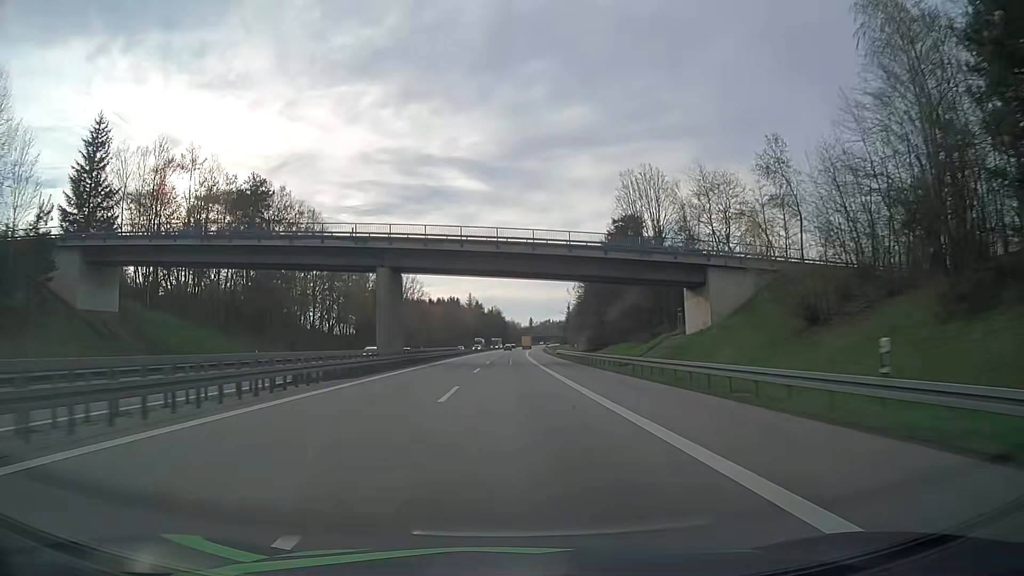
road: motorway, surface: asphalt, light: Day
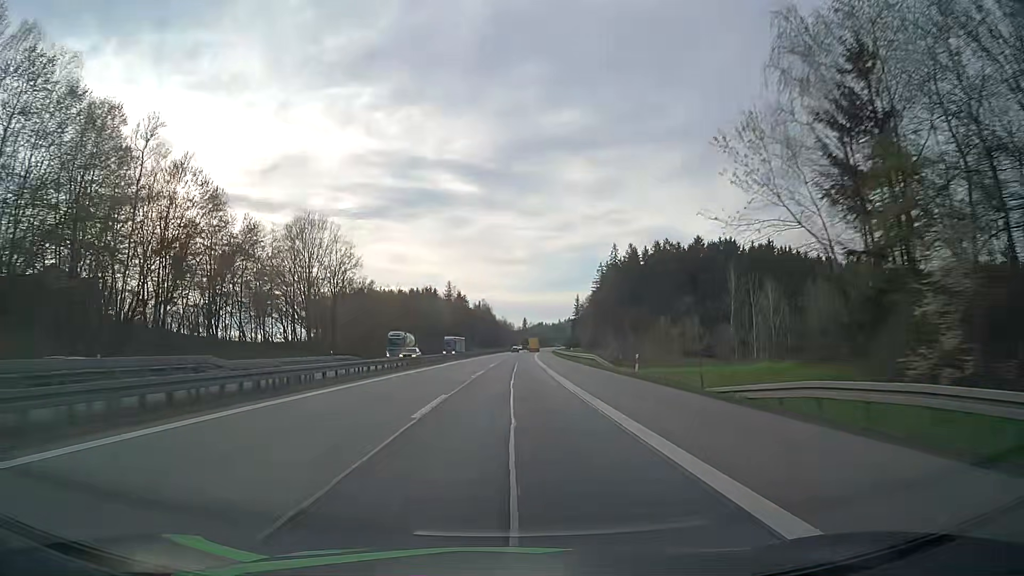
(+0.4, +76.1) m; 0°
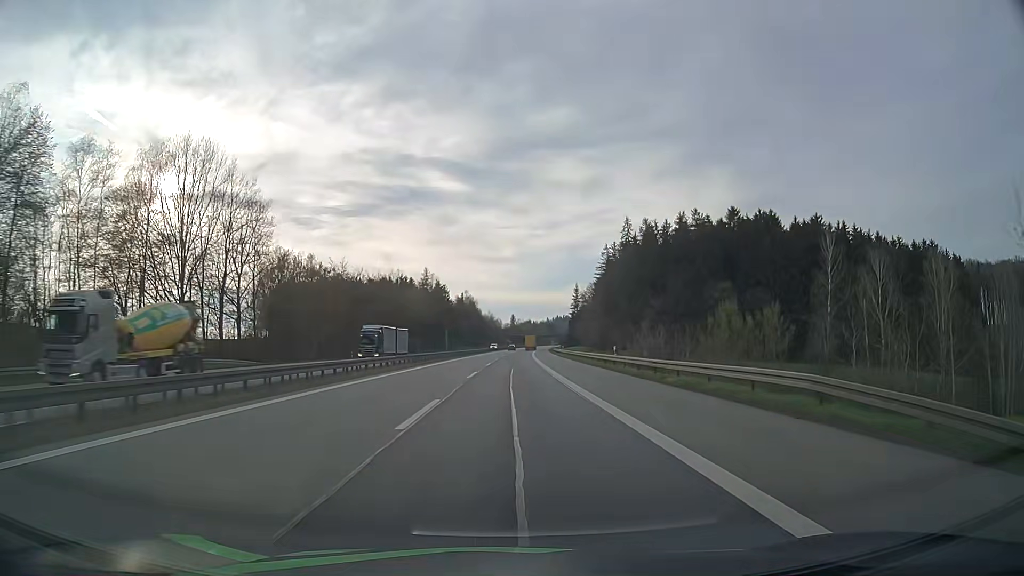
(+0.4, +38.3) m; +1°
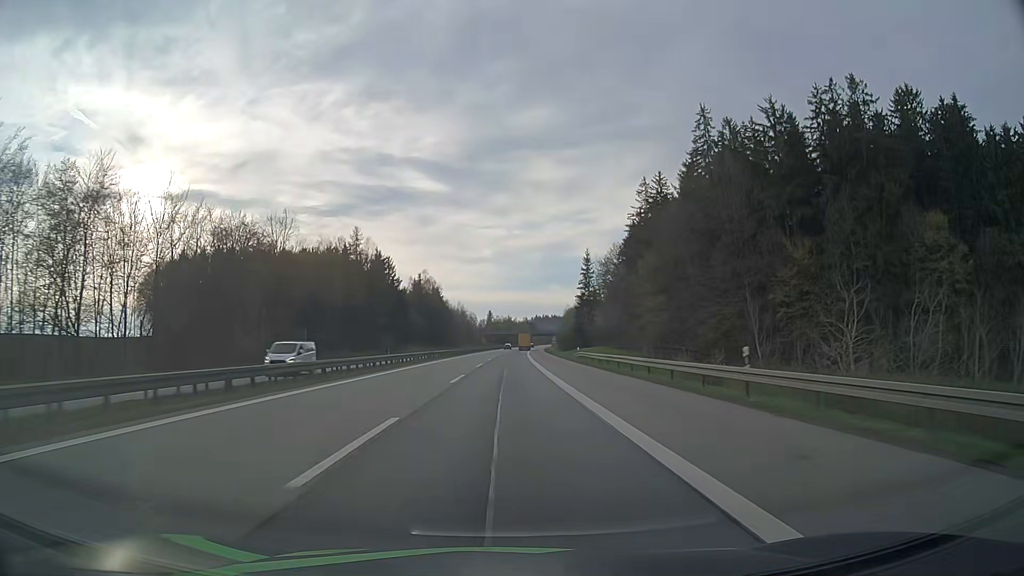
(+1.2, +76.8) m; +2°
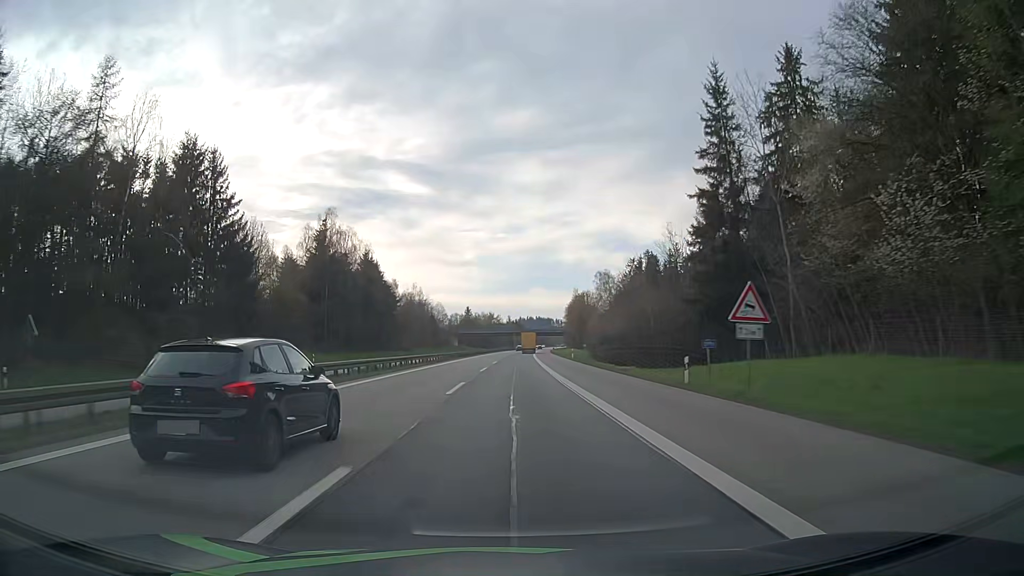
(+1.0, +95.2) m; +1°
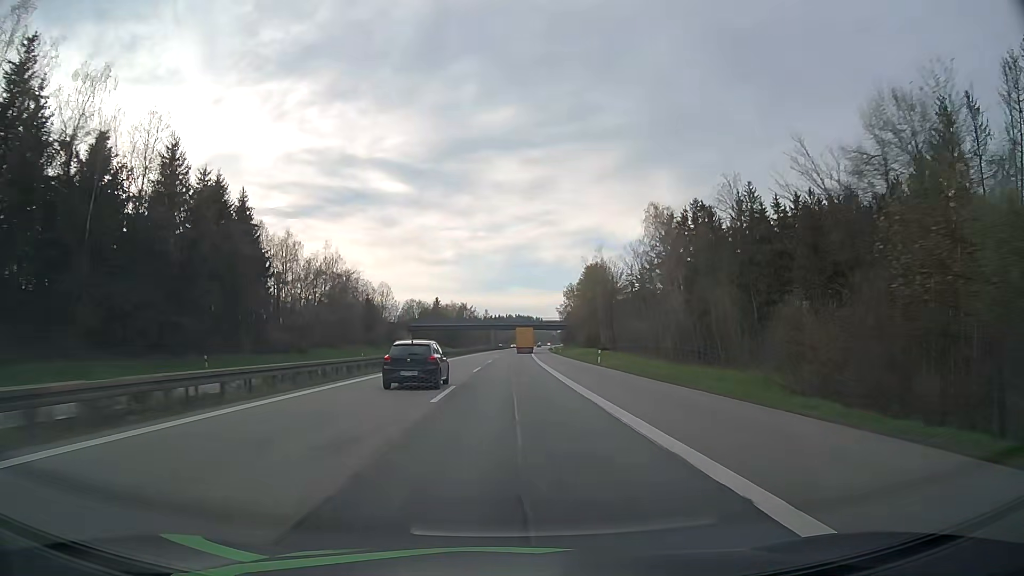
(+1.2, +76.2) m; +2°
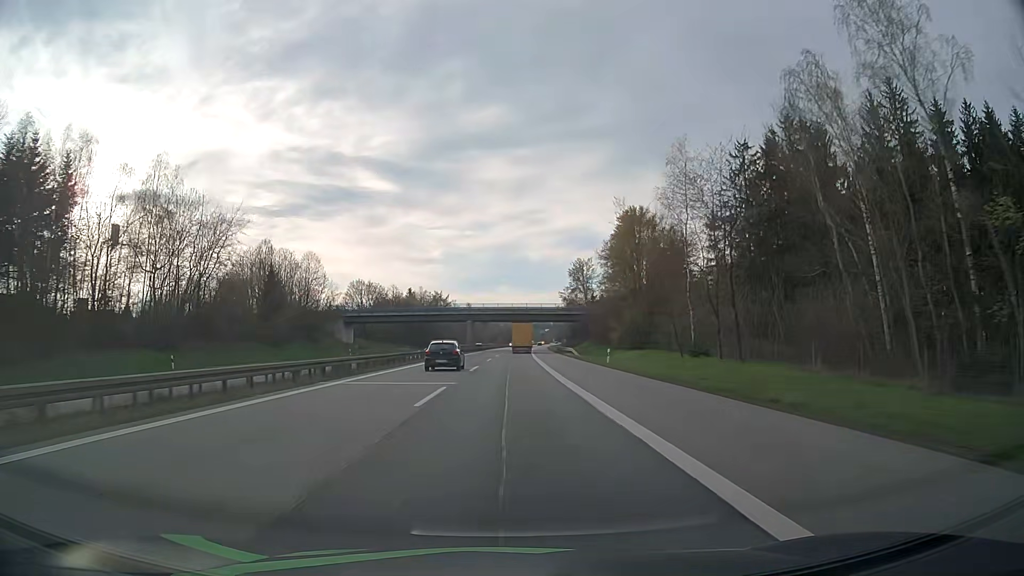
(+0.7, +55.3) m; +1°
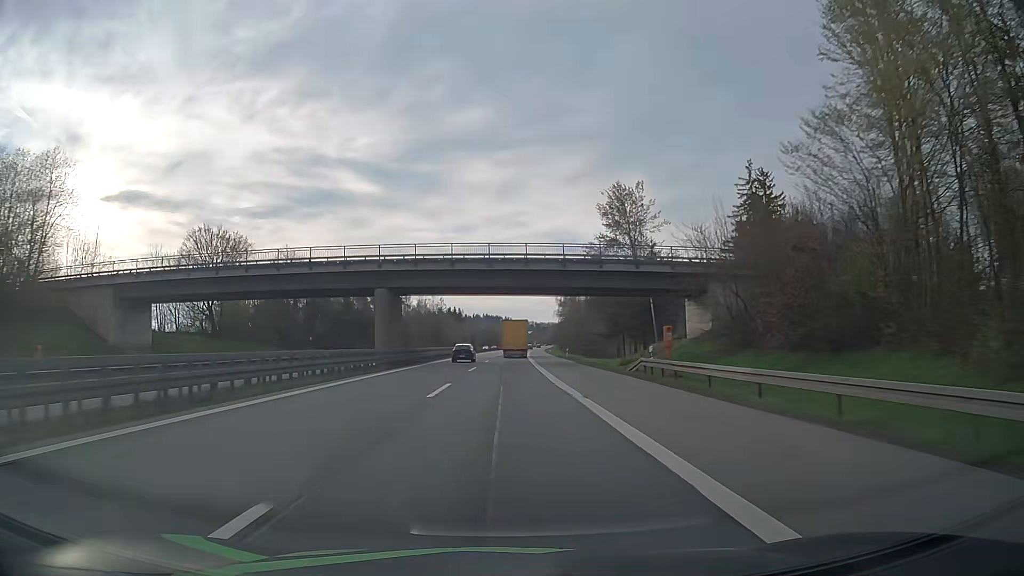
(+0.8, +69.5) m; +2°
(0, +10) (0, +20) (0, +30) (0, +40) (0, +50) (0, +60) (0, +70) (+1, +80) (+1, +90) (+1, +100) m
